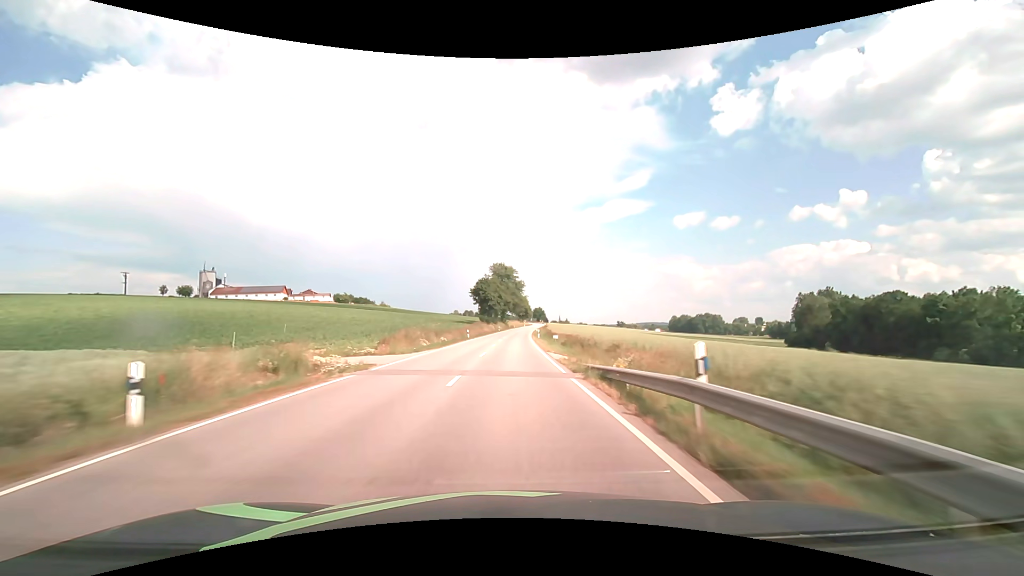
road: secondary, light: Day
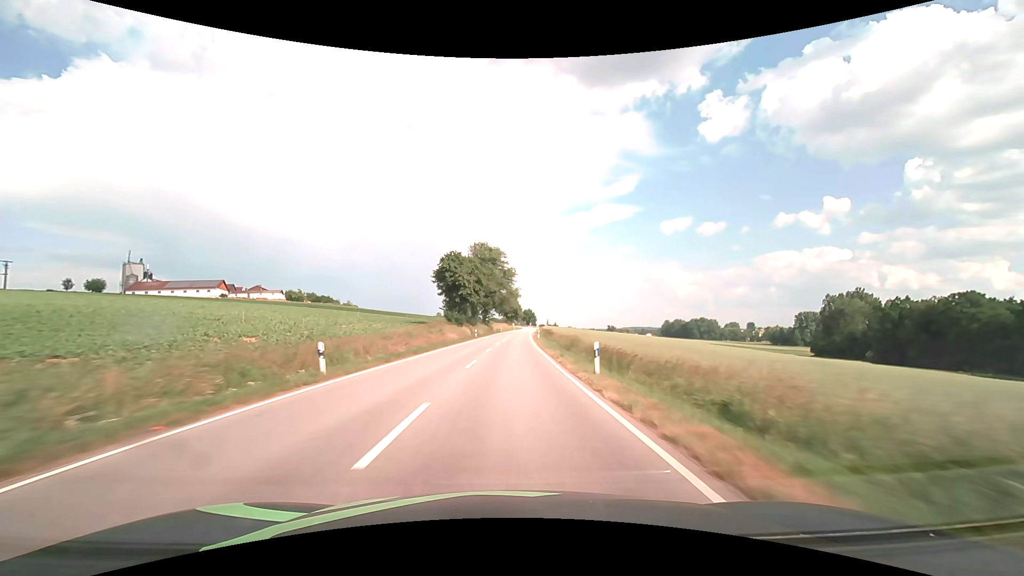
(+0.5, +42.6) m; +2°
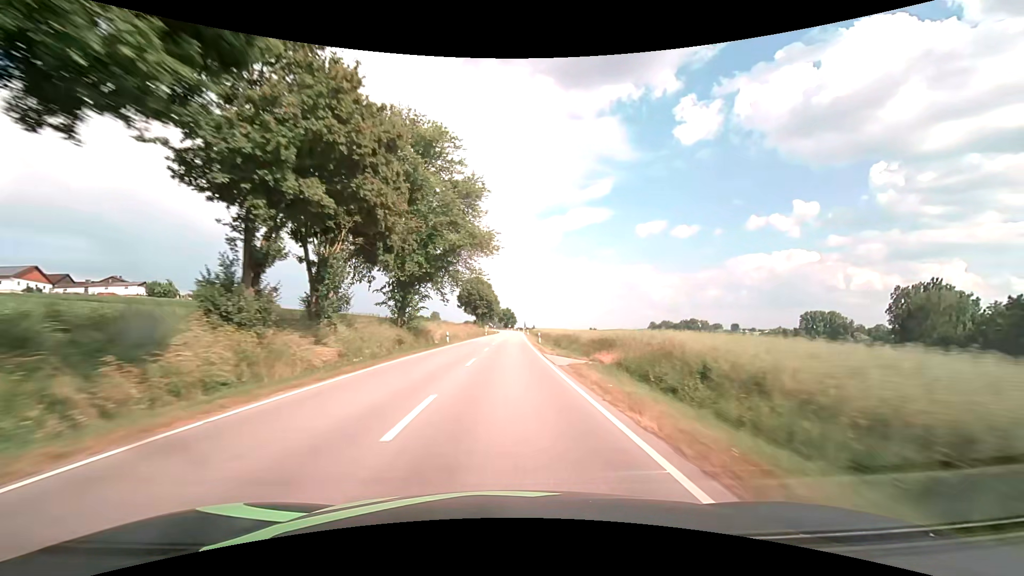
(+1.7, +70.8) m; +3°
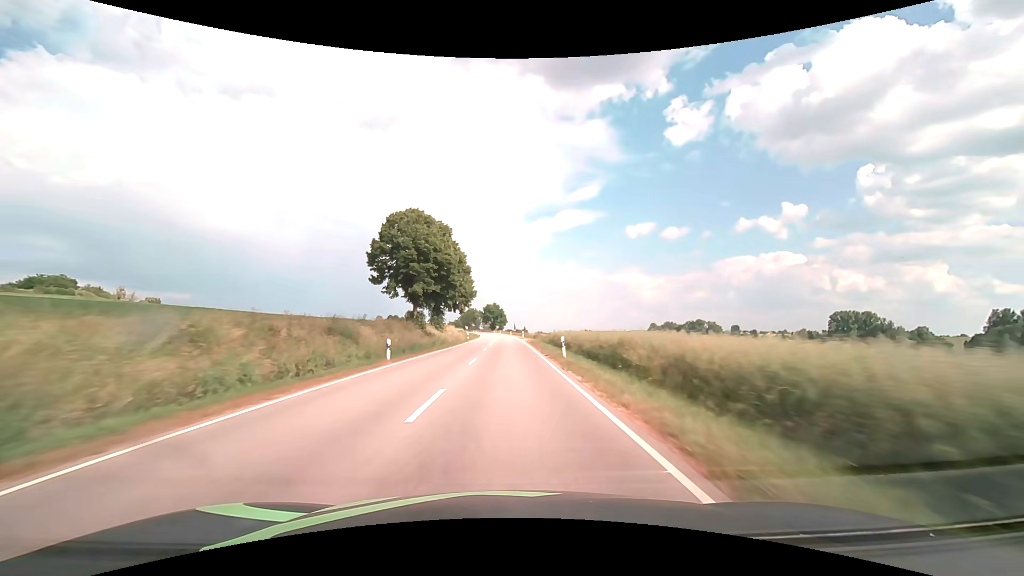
(+0.9, +70.8) m; +1°
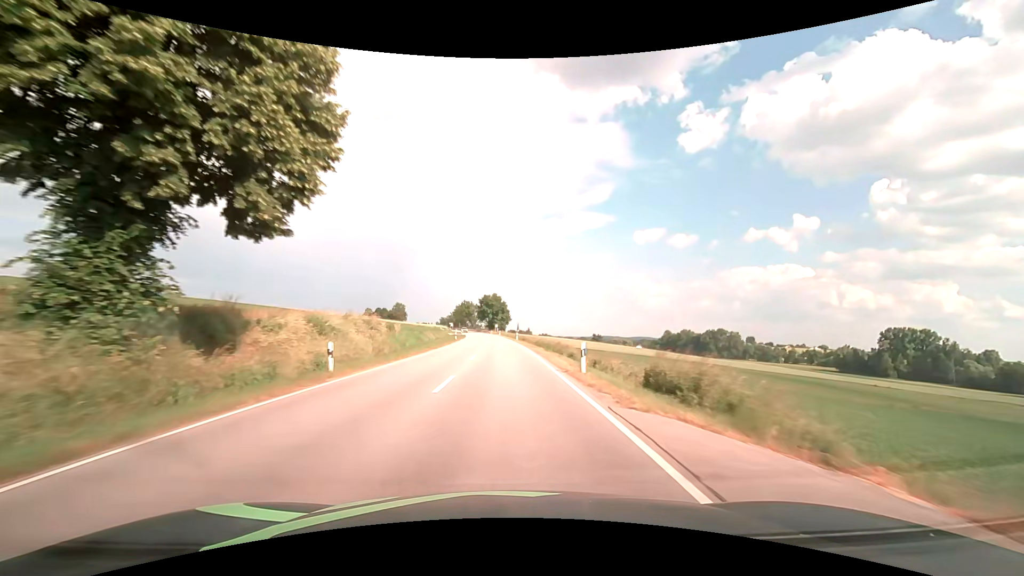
(0.0, +56.6) m; 0°
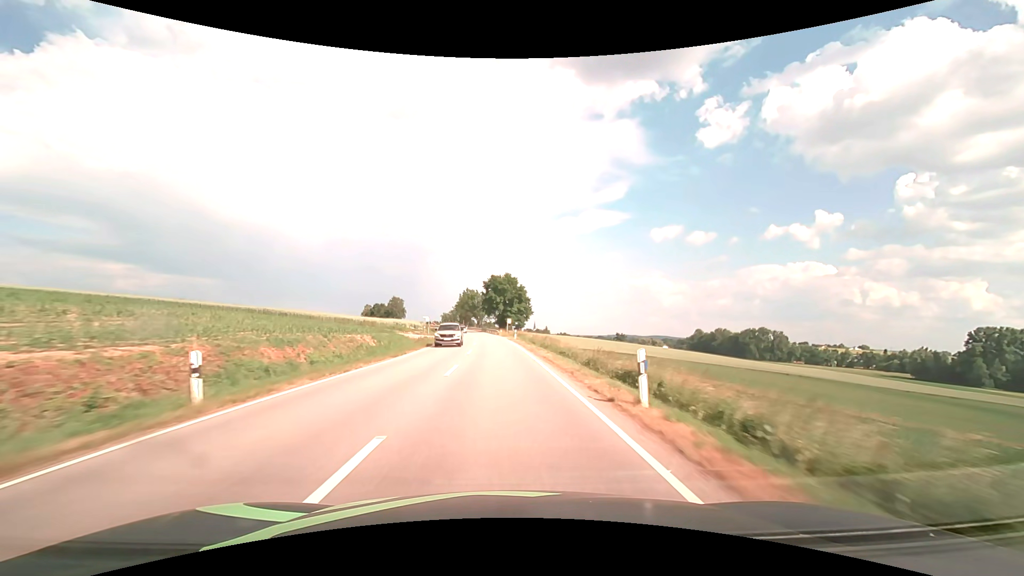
(-0.8, +56.7) m; -2°
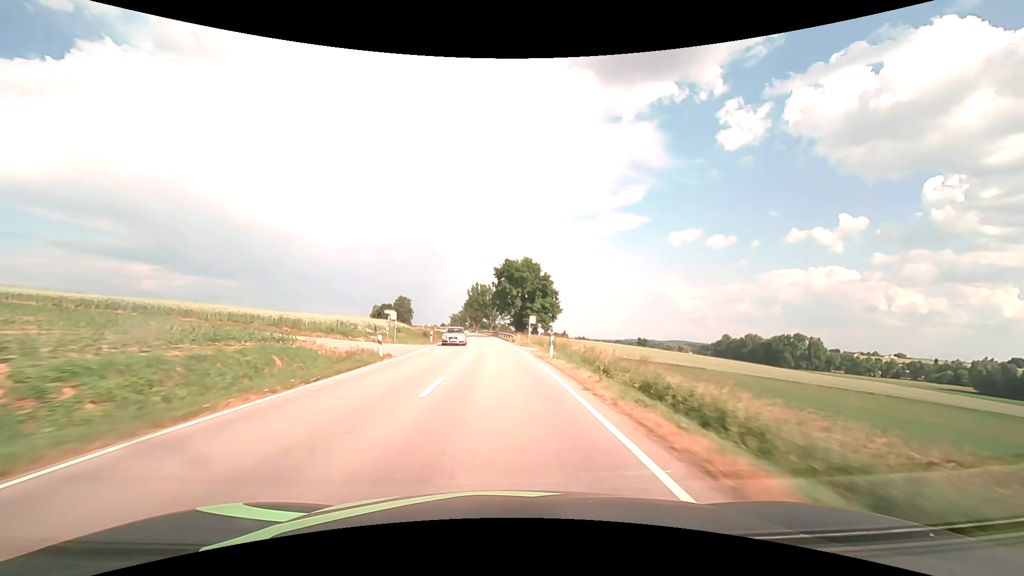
(-0.4, +28.4) m; -2°
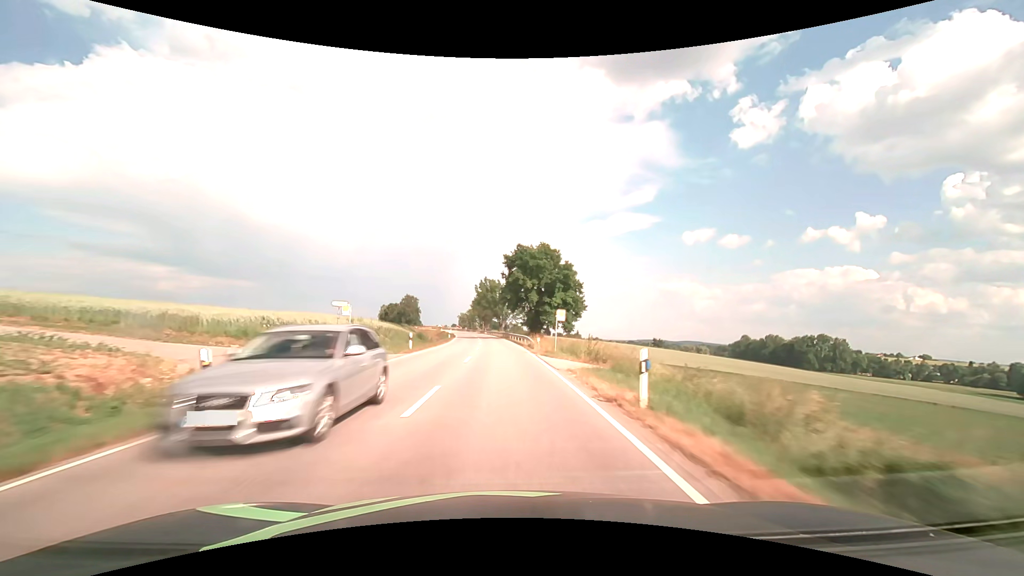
(-0.2, +14.2) m; -1°
(0, +10) (0, +20) (-1, +30) (-1, +40) (-1, +50) (-2, +60) (-3, +70) (-4, +80) (-5, +90) (-6, +100) m
